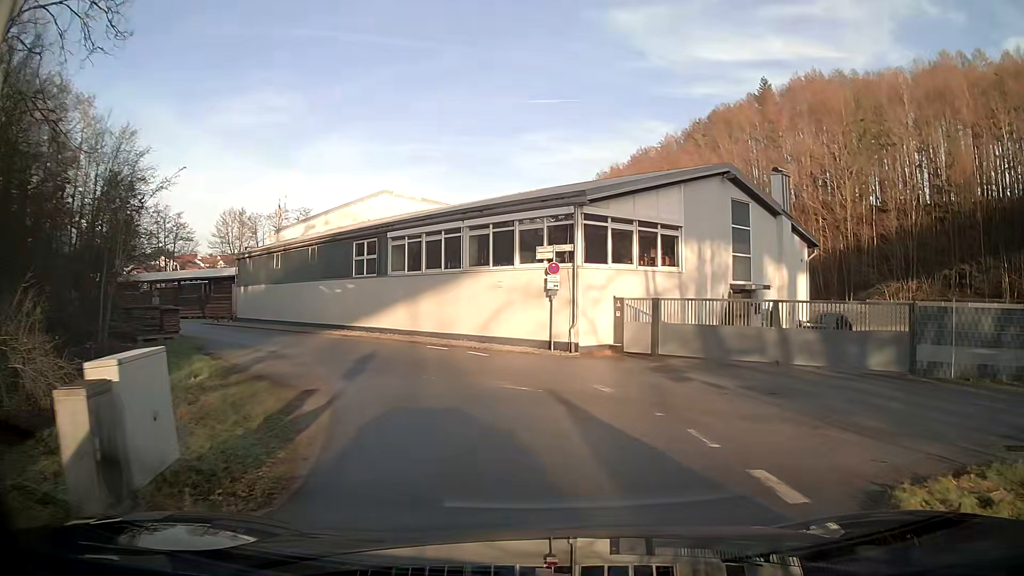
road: residential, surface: asphalt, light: Day
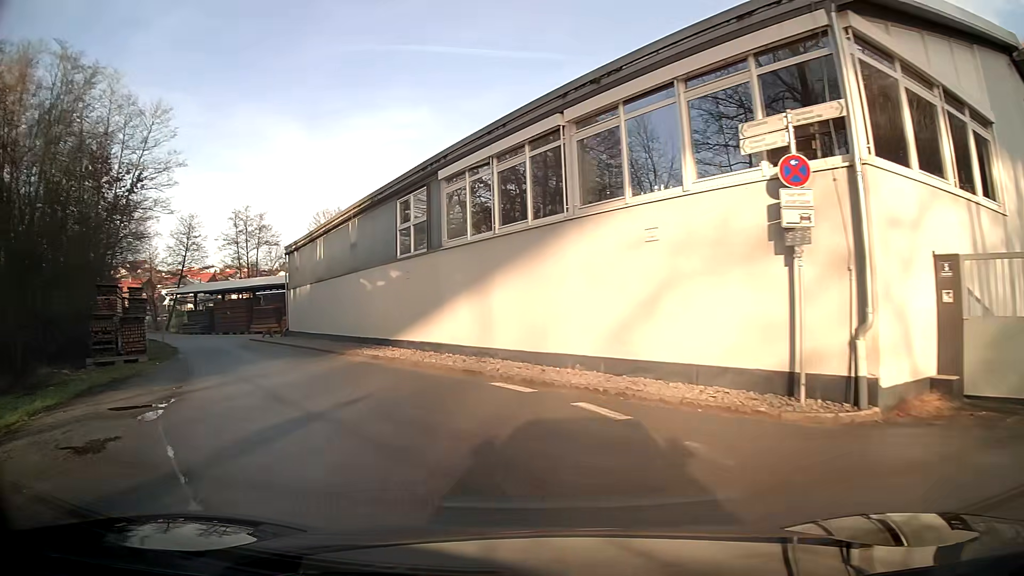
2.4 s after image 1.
(-1.3, +14.6) m; -17°
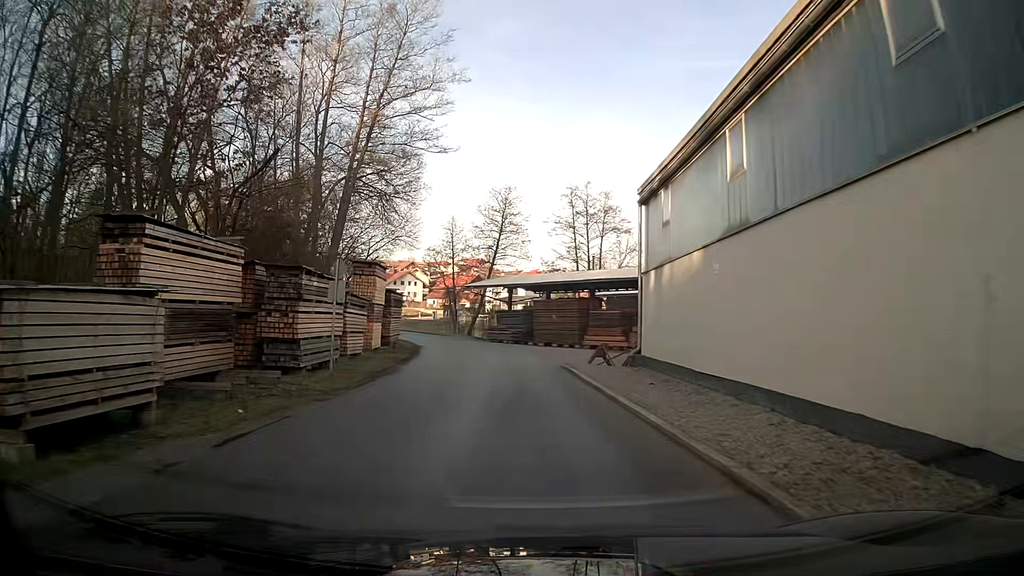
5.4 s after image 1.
(-6.1, +20.0) m; -27°
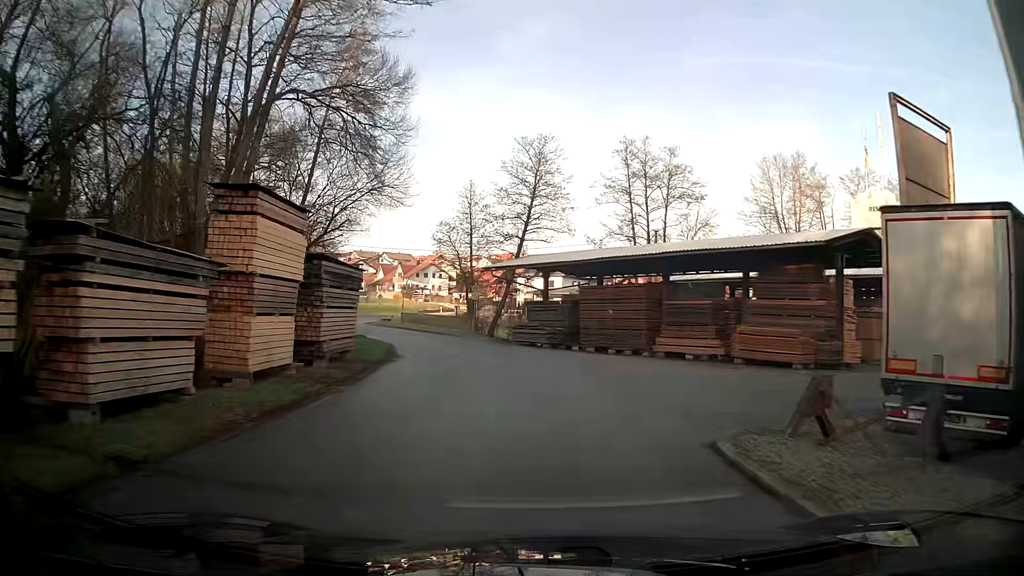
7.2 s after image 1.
(-0.4, +16.1) m; -2°
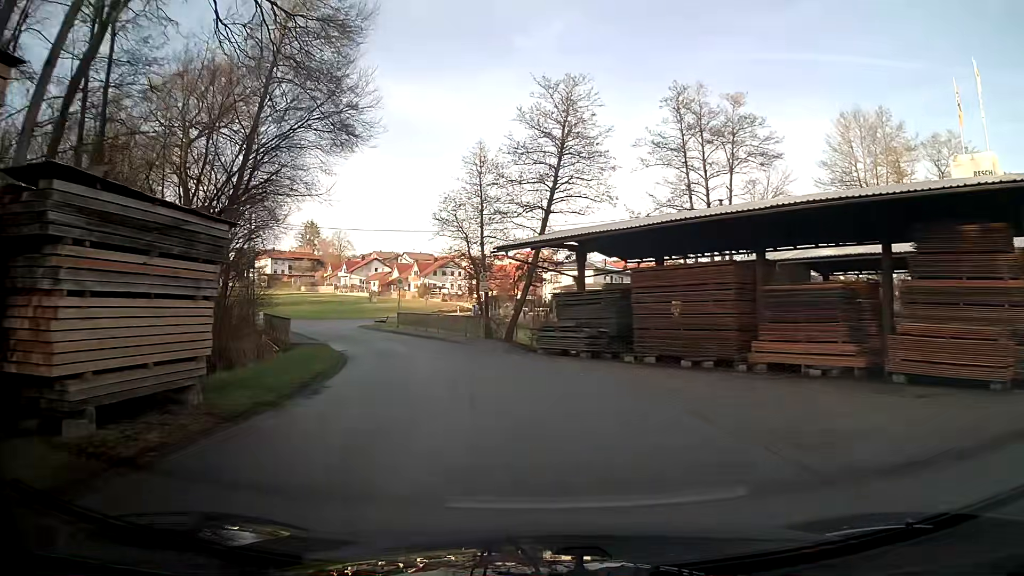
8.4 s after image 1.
(-0.2, +11.5) m; -3°
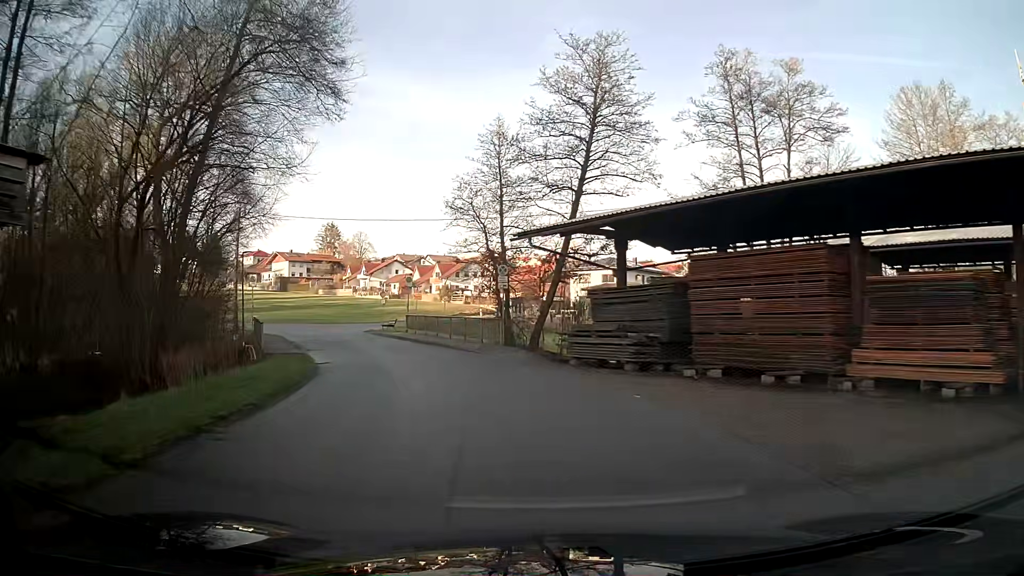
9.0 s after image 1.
(-0.1, +5.6) m; -3°
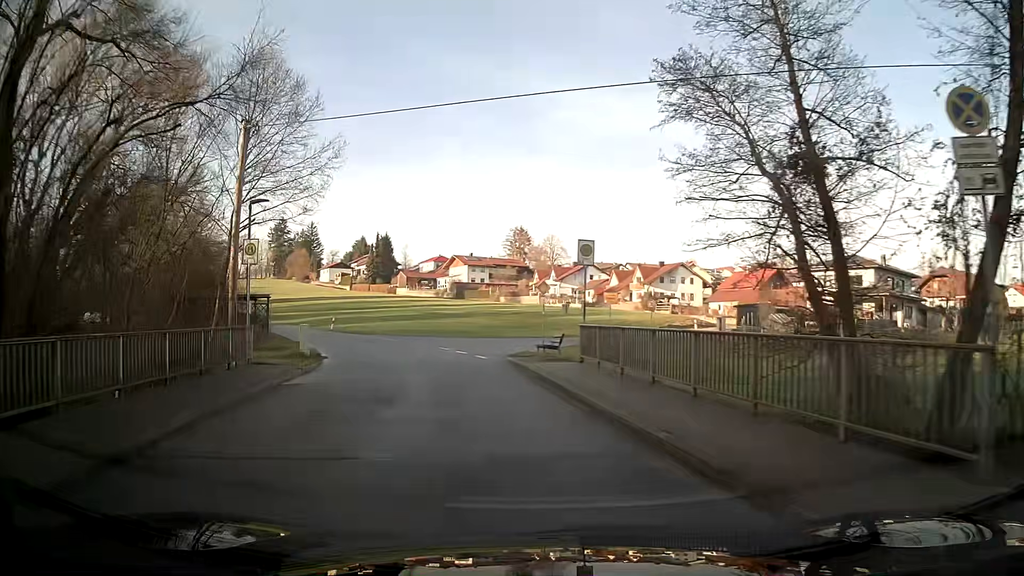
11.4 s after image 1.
(-2.8, +20.3) m; -17°
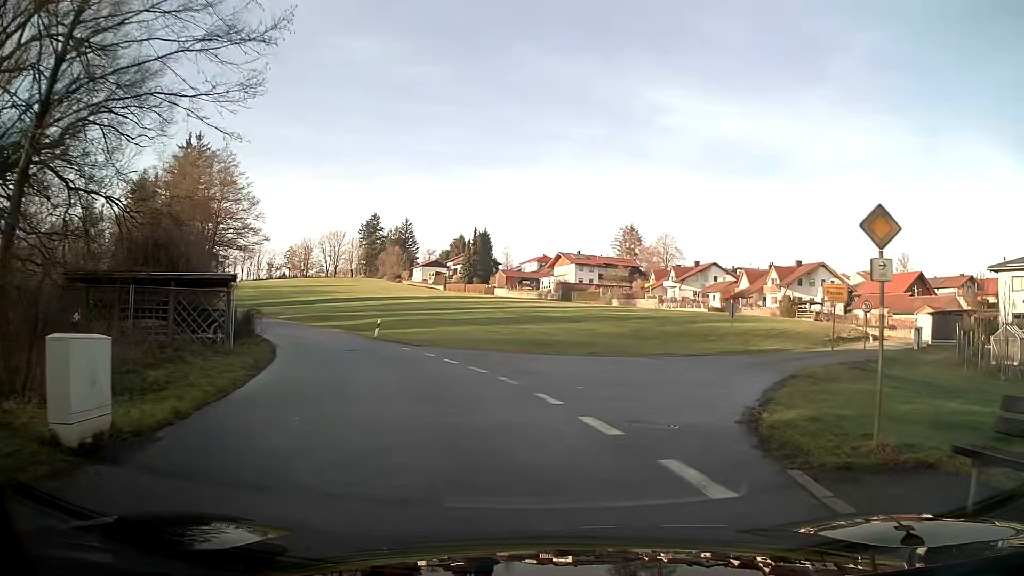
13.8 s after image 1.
(-1.6, +17.3) m; -5°
